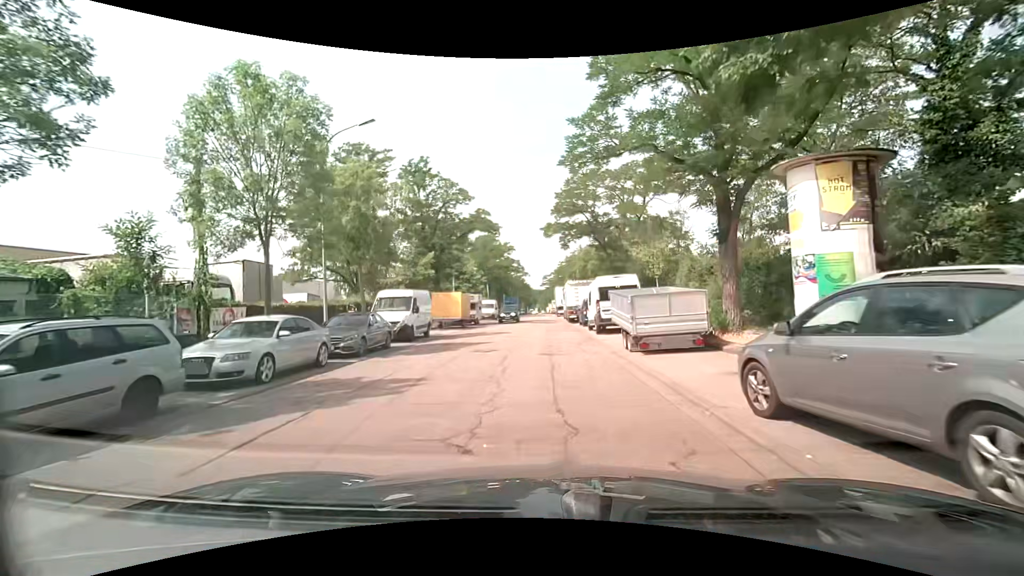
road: residential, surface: asphalt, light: Day
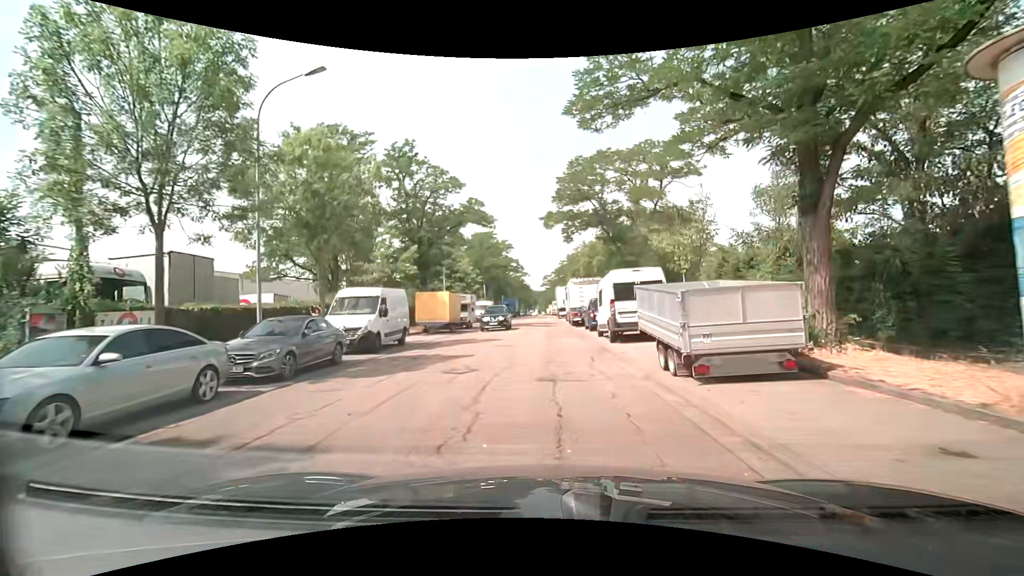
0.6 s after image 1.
(0.0, +4.7) m; 0°
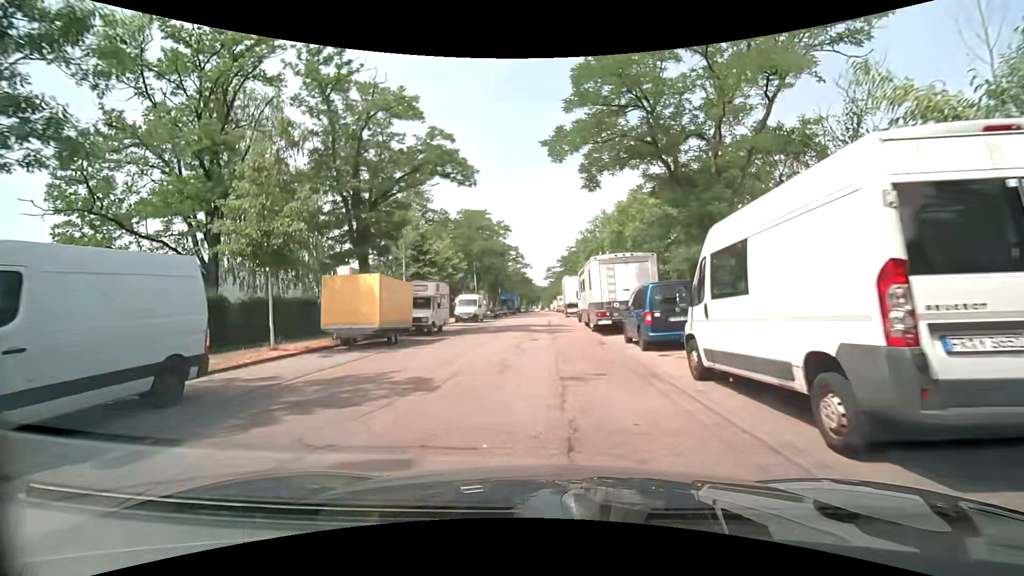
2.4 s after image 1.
(0.0, +13.7) m; 0°
(0, +10) (0, +20) (0, +30) (0, +40) (0, +50) (0, +60) (0, +70) (0, +80) (0, +90) (0, +100) m
